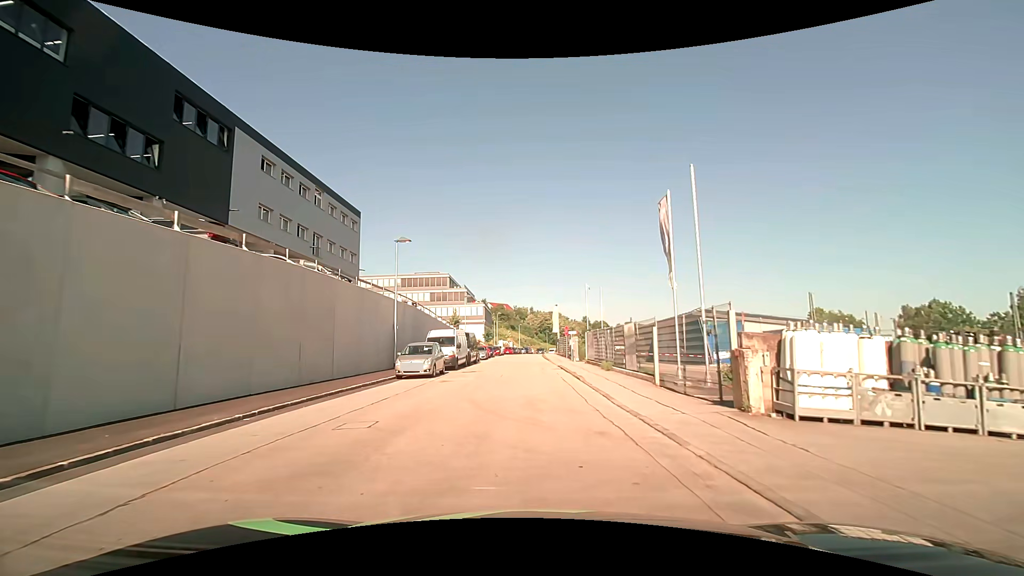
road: tertiary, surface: asphalt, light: Day
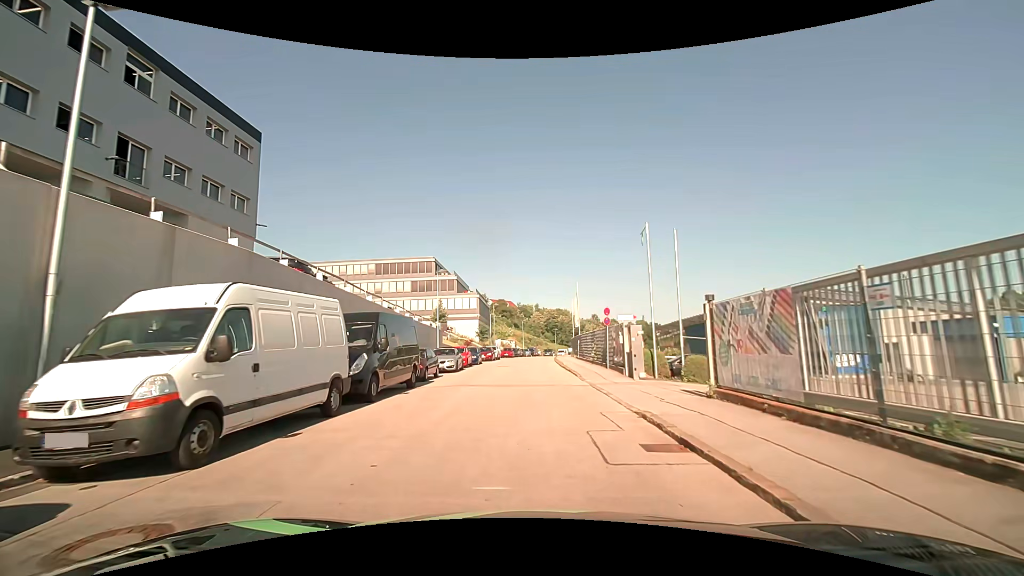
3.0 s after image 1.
(-0.1, +22.8) m; -1°
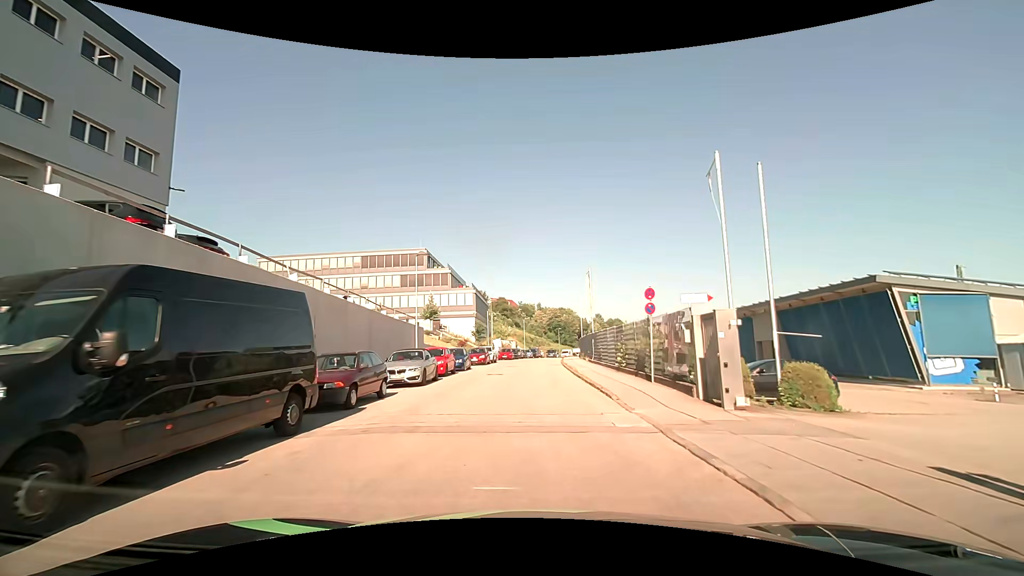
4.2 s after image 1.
(0.0, +8.8) m; 0°
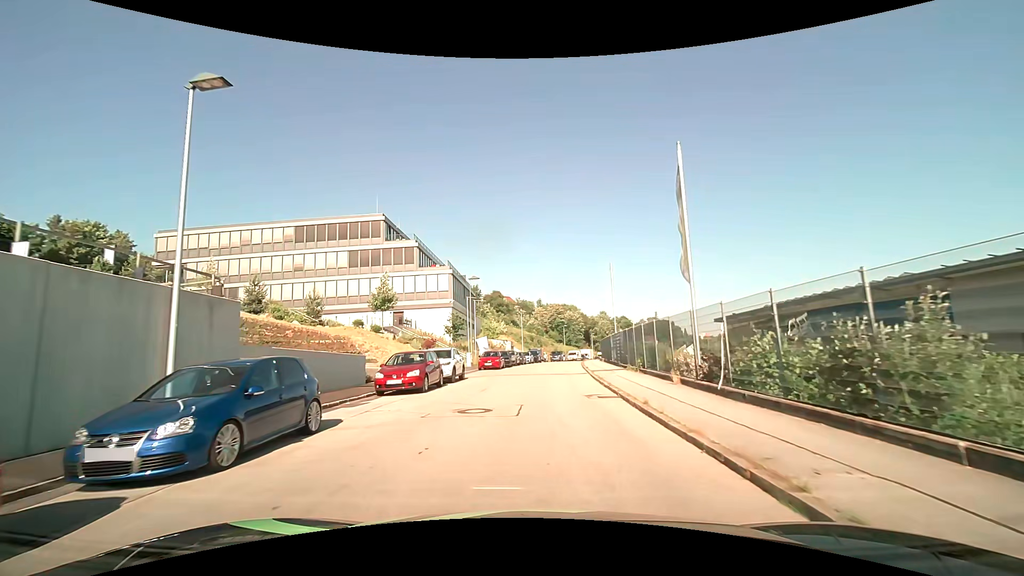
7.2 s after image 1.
(+0.1, +23.8) m; +1°
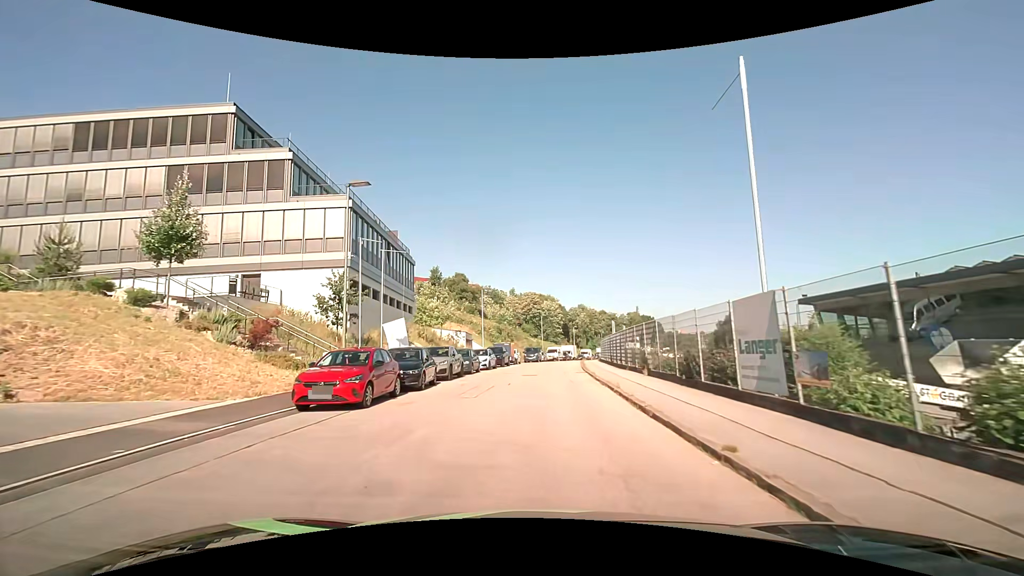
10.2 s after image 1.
(+0.5, +26.2) m; +3°
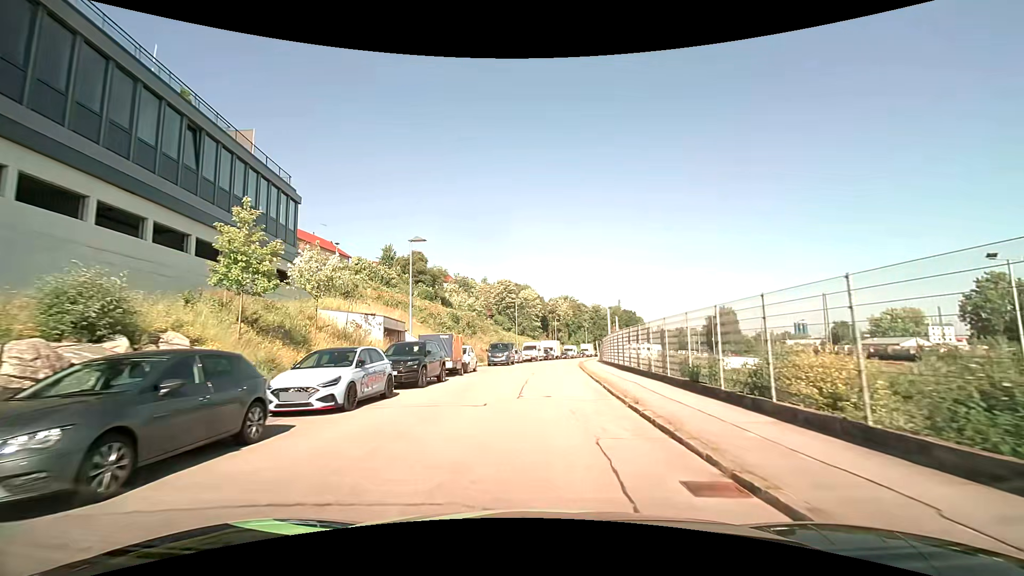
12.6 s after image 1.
(+0.5, +22.4) m; +3°
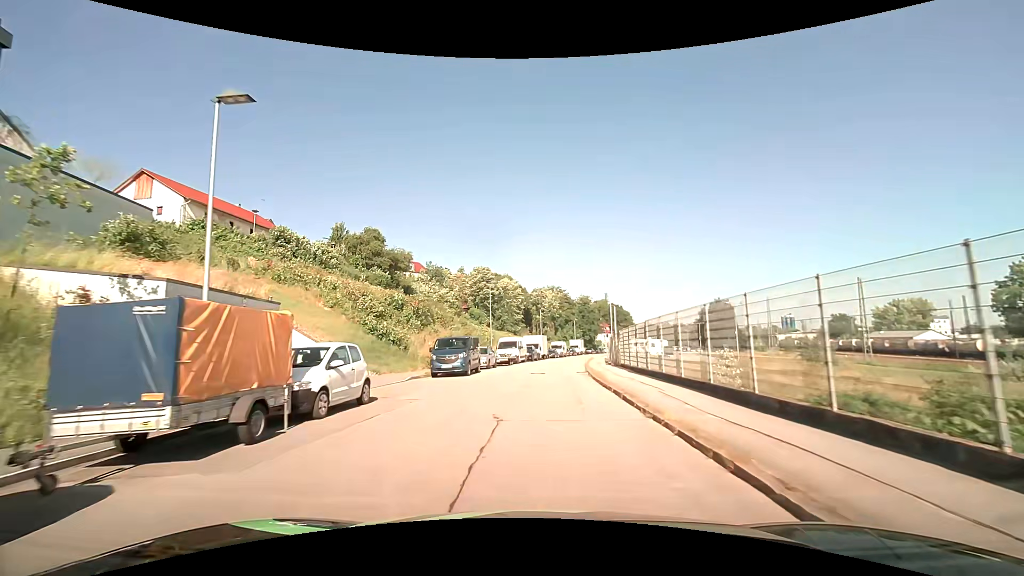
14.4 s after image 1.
(+0.2, +17.2) m; +2°
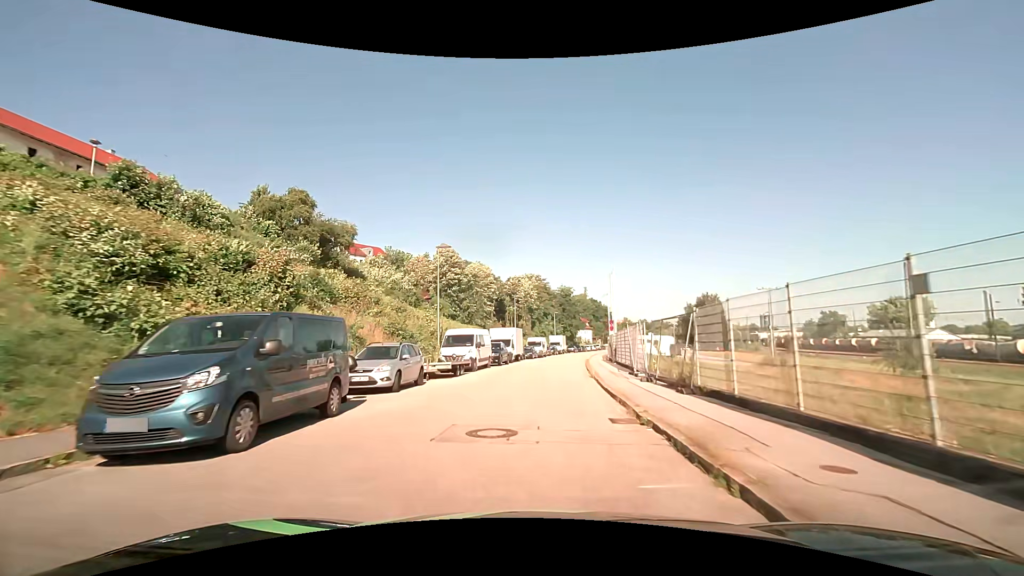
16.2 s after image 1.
(+0.3, +17.4) m; +3°
(0, +10) (+1, +20) (+1, +30) (+2, +40) (+3, +50) (+5, +60) (+6, +70) (+8, +79) (+10, +89) (+12, +99) m
